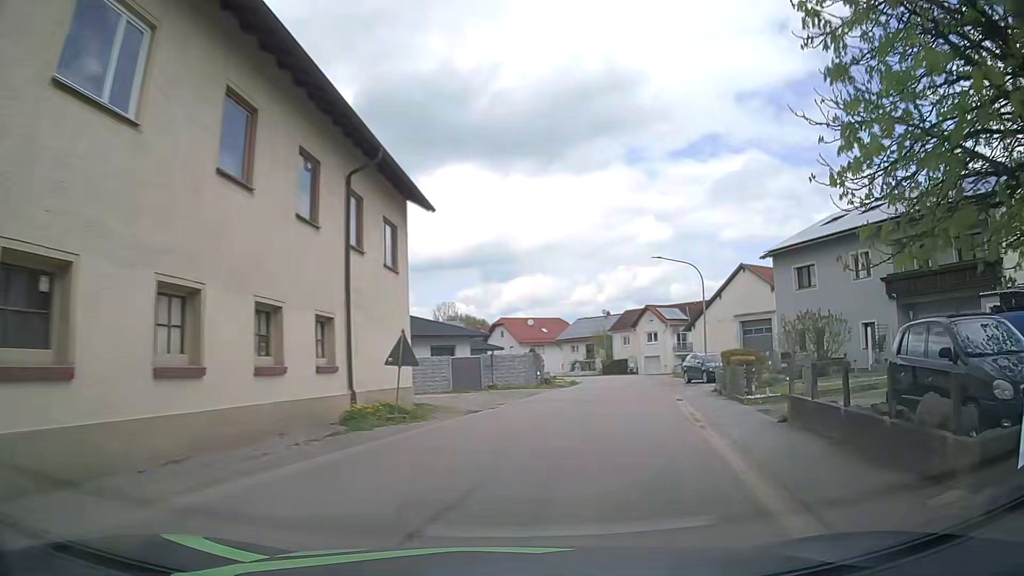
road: tertiary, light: Day
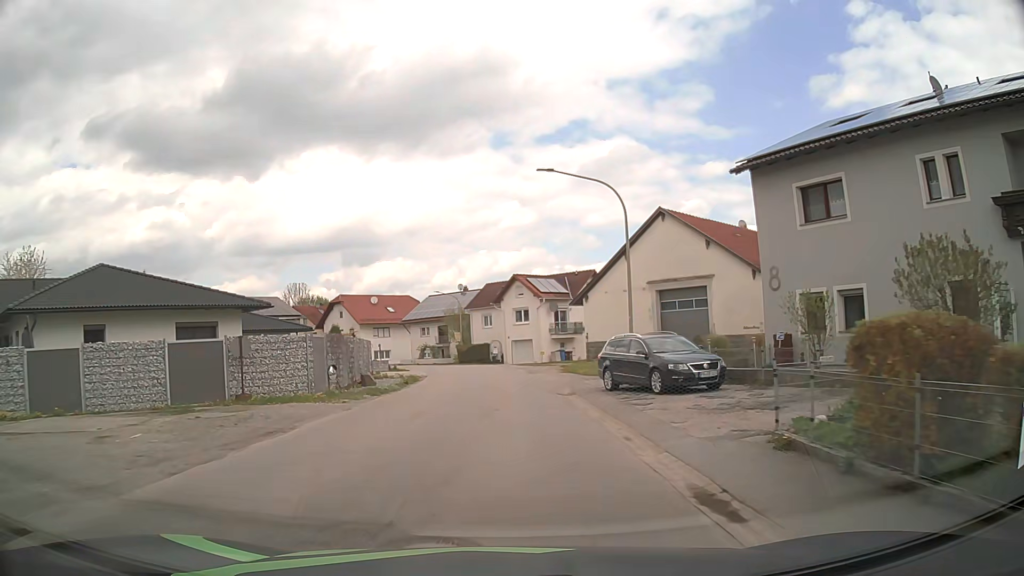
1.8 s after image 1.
(+2.5, +16.8) m; +12°
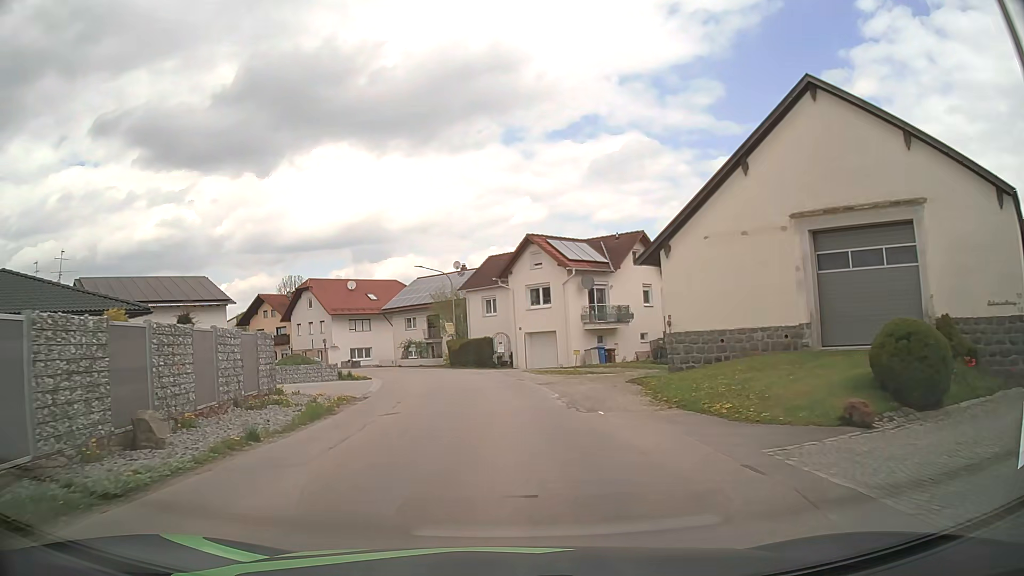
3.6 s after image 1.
(+0.1, +19.1) m; -1°
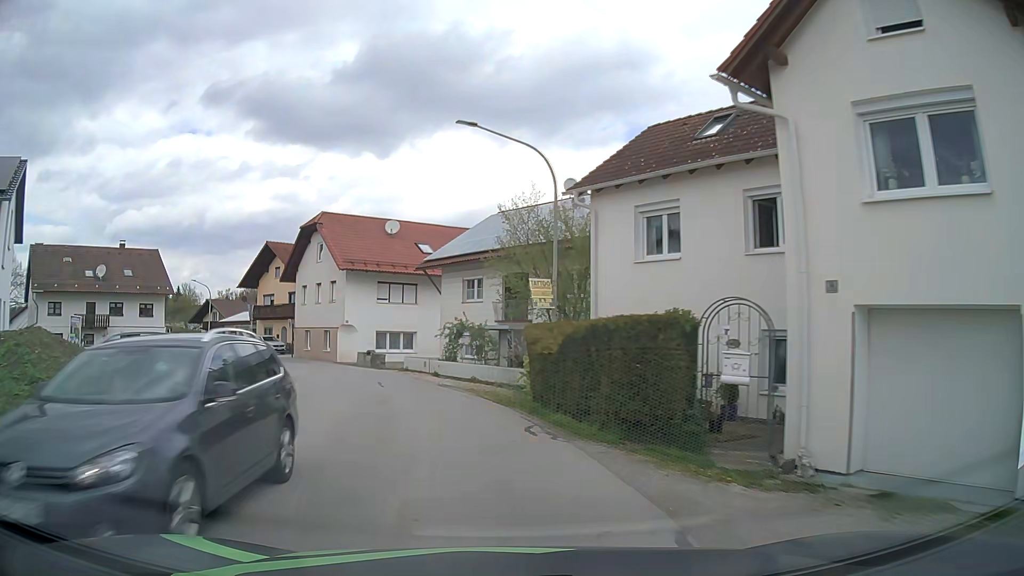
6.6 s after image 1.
(-1.7, +30.7) m; -9°
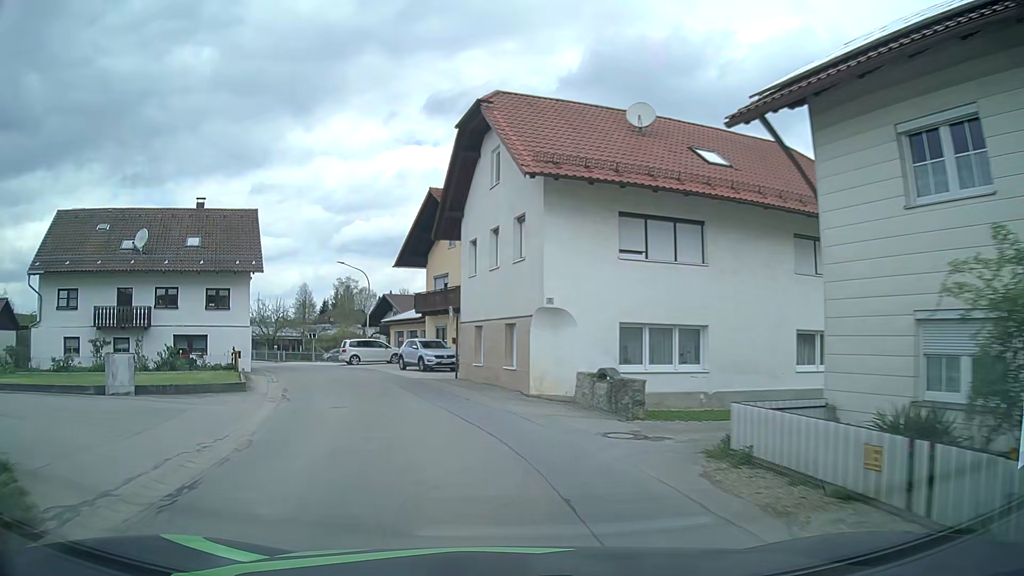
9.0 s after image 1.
(-3.9, +23.3) m; -20°
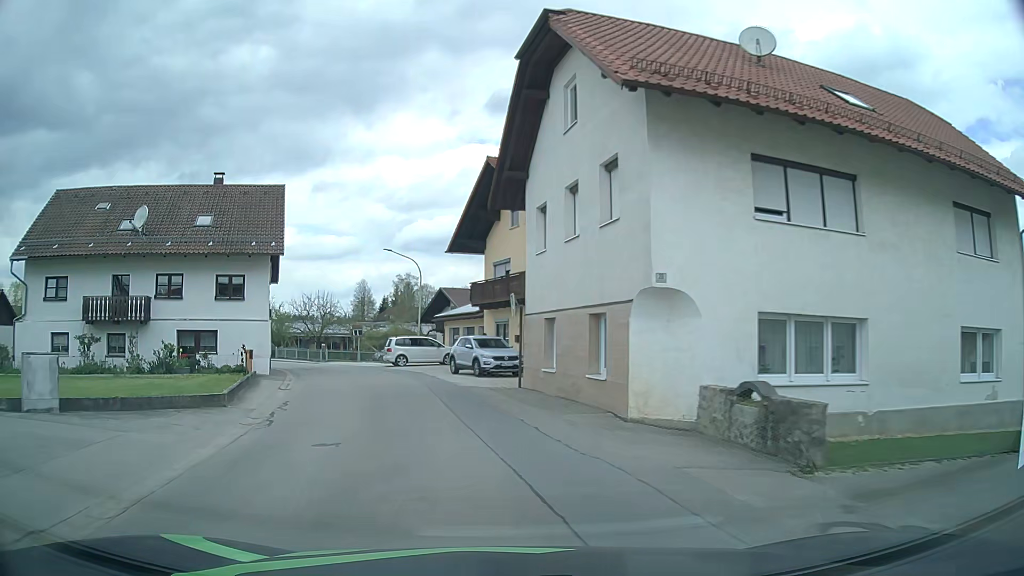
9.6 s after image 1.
(-0.3, +6.0) m; -5°
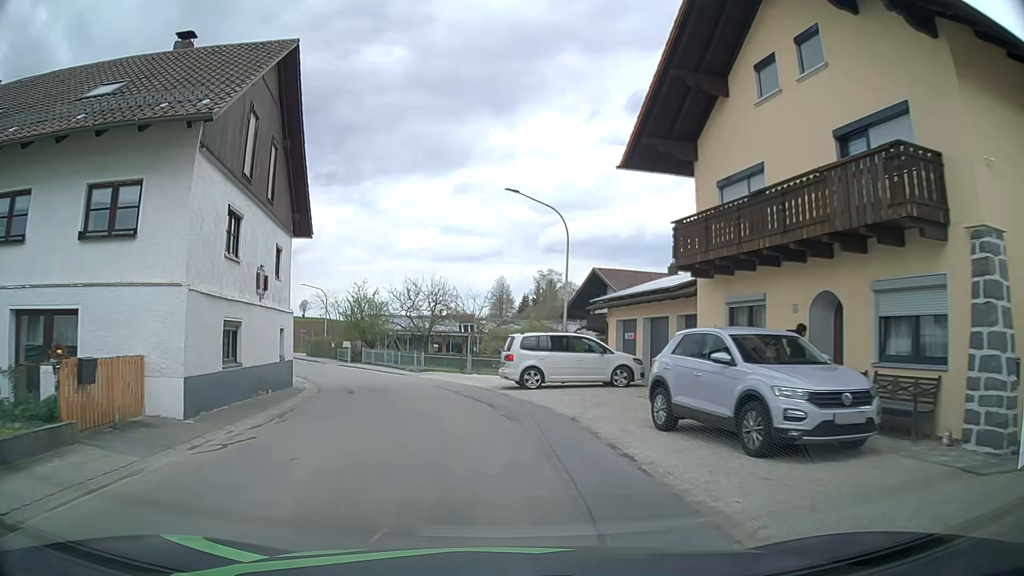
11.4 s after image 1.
(-2.2, +17.3) m; -13°
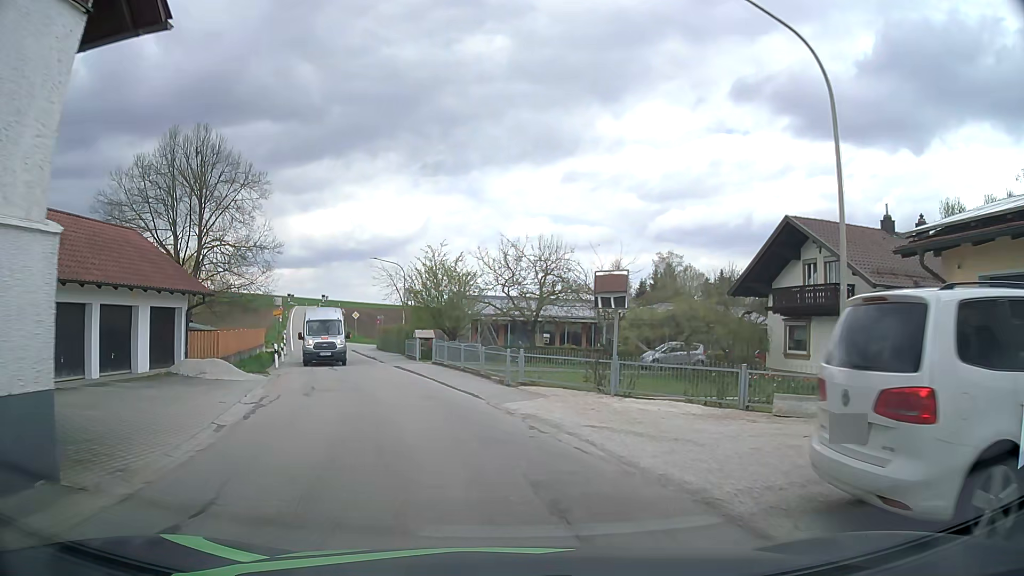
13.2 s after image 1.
(-1.2, +15.7) m; -9°
